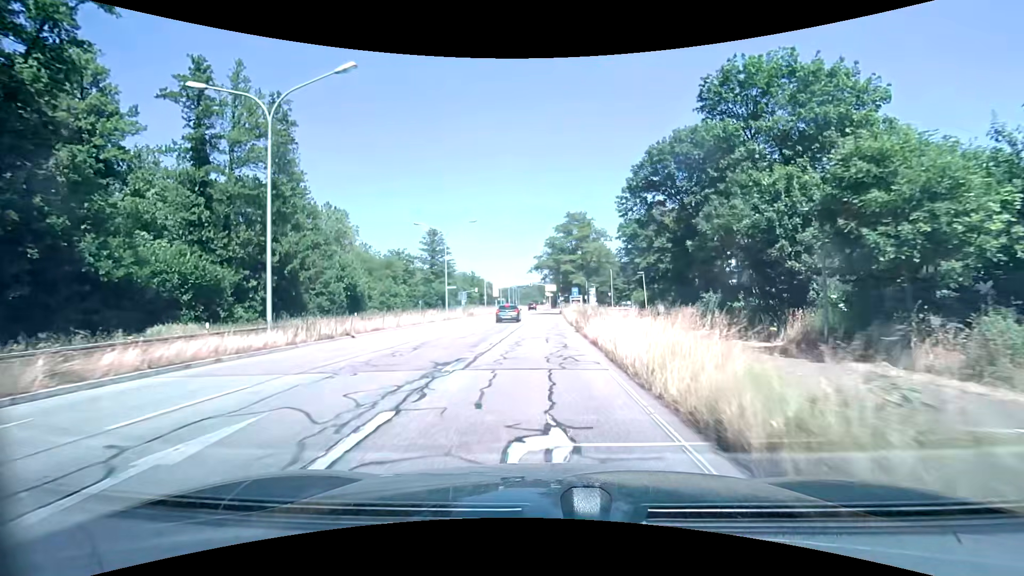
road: primary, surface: asphalt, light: Day
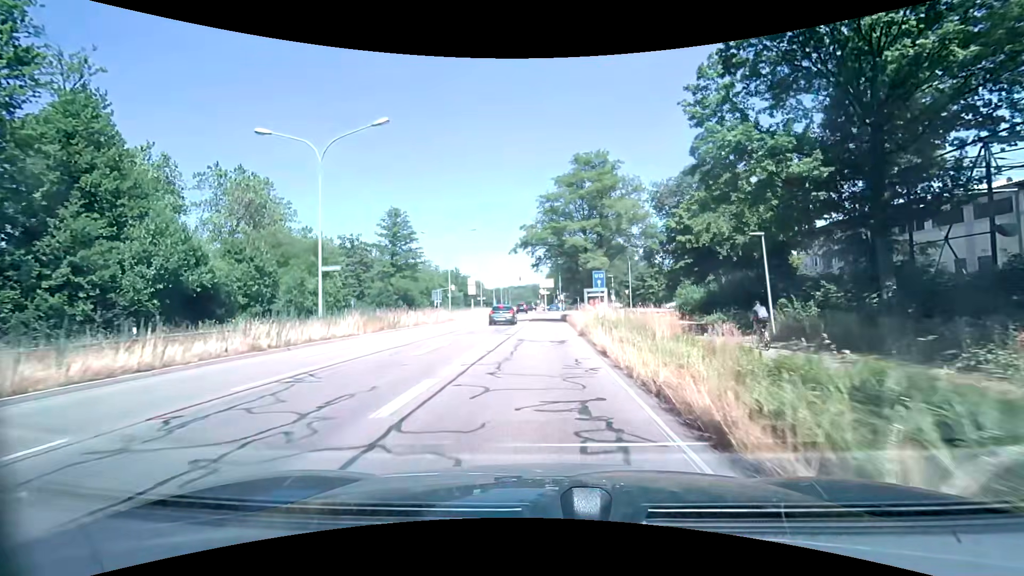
(+0.3, +27.4) m; +1°
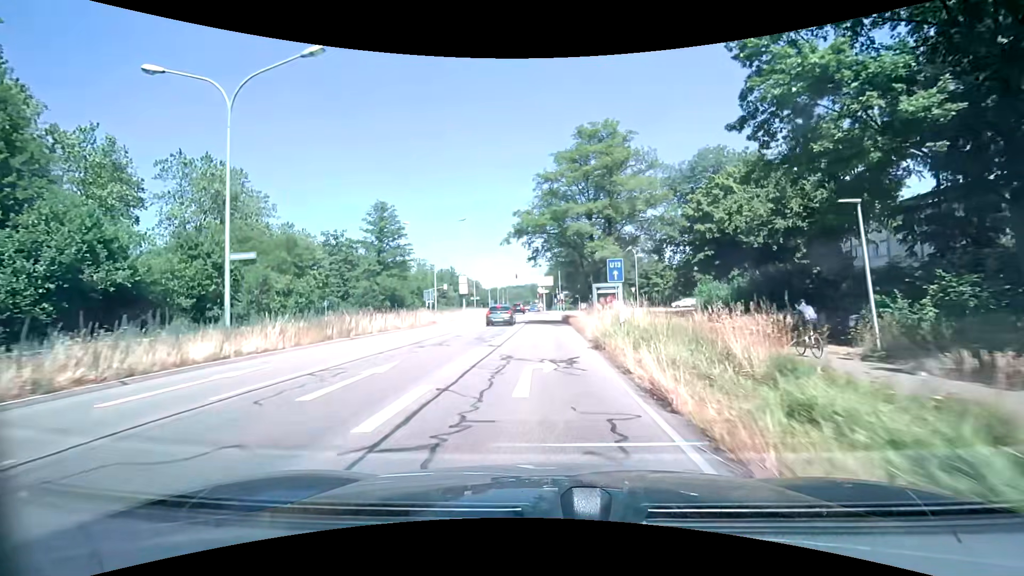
(0.0, +6.6) m; 0°
